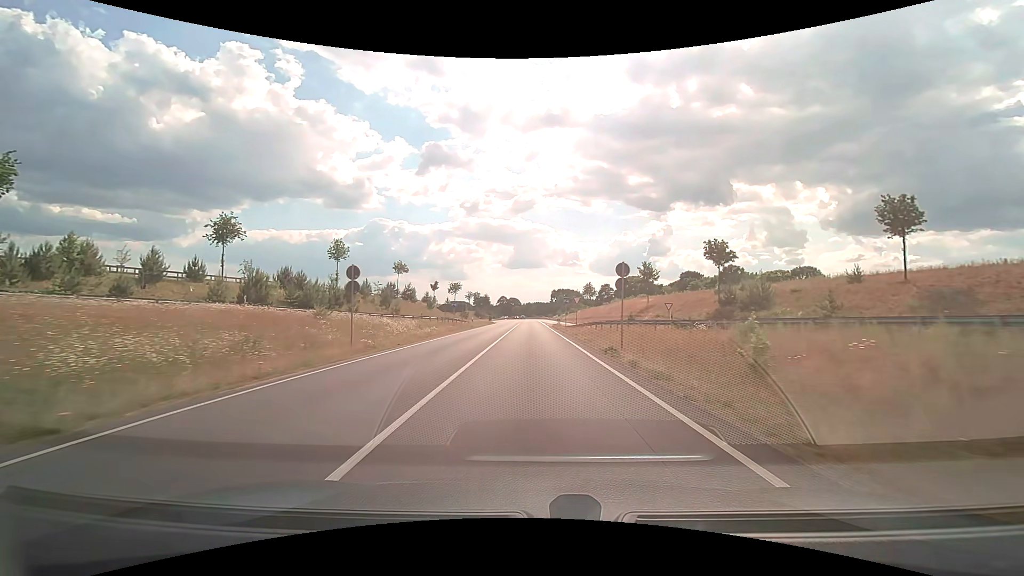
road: trunk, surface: asphalt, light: Day
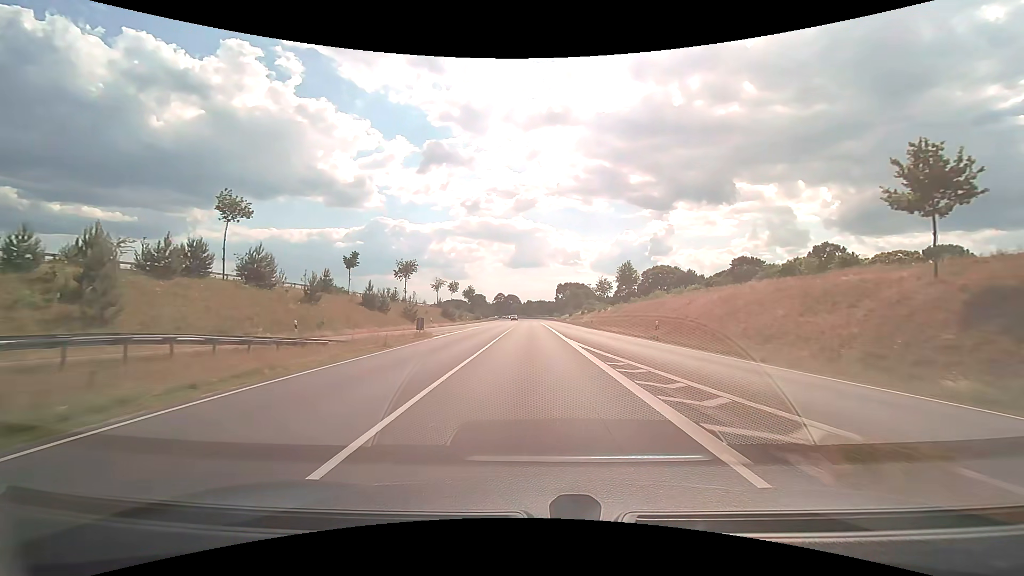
(-0.1, +51.9) m; 0°
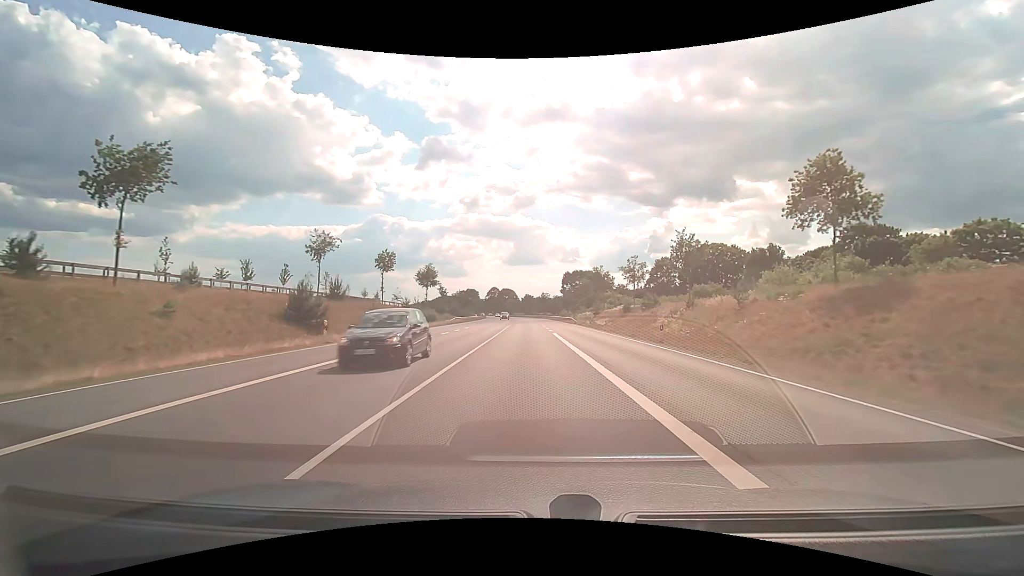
(-0.1, +54.5) m; 0°
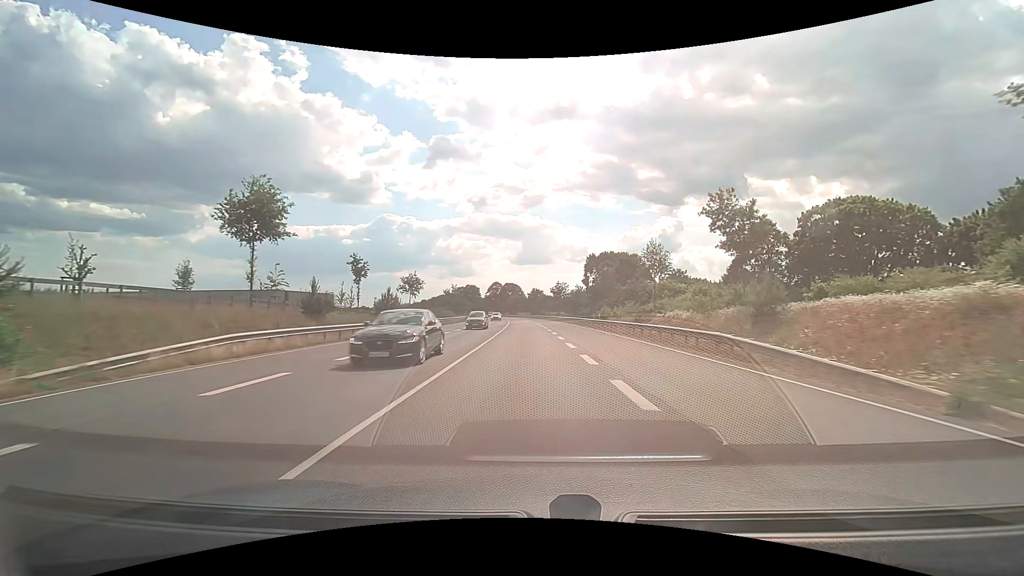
(-0.4, +53.9) m; -1°
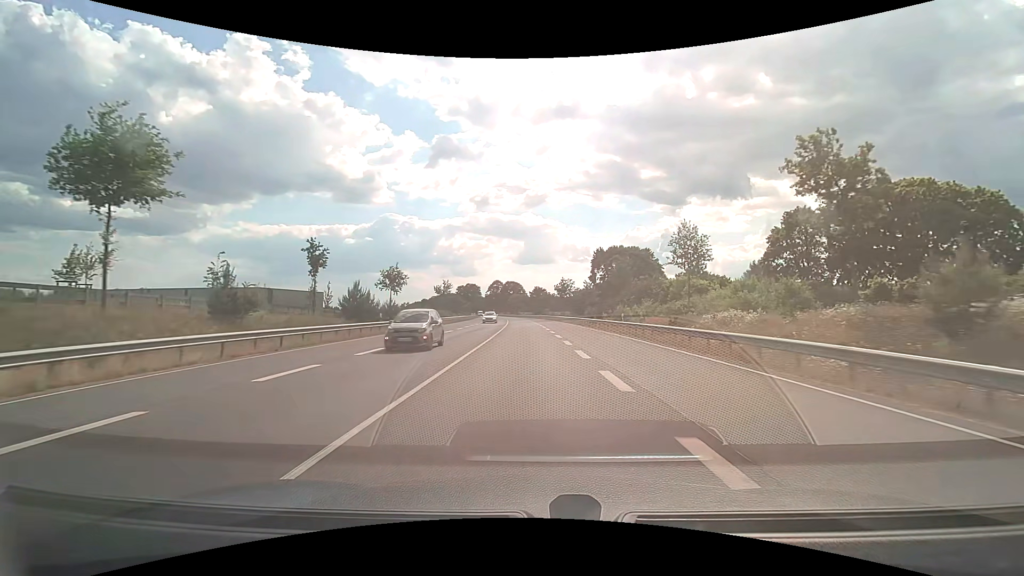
(0.0, +10.5) m; 0°
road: primary
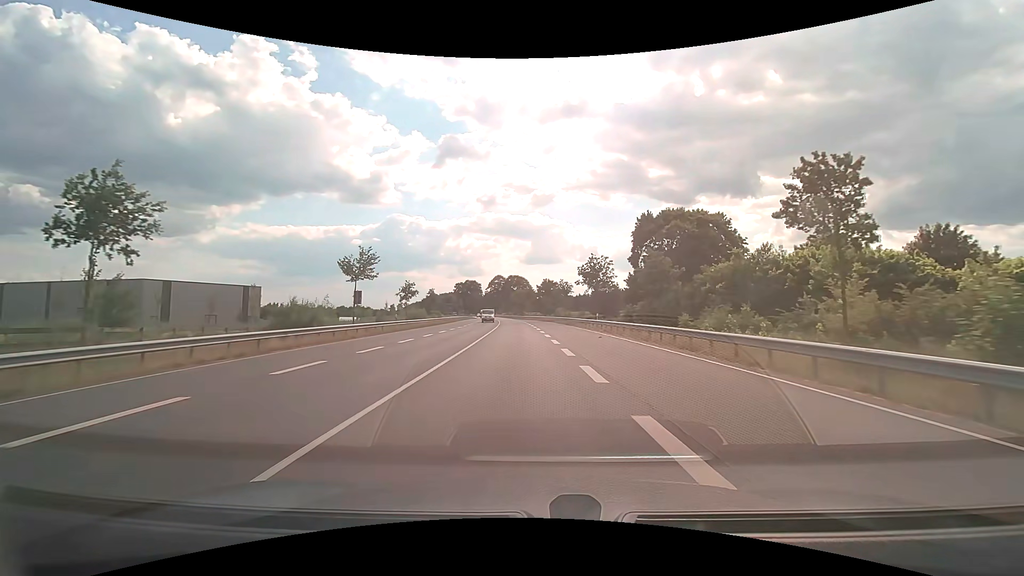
(-0.2, +41.2) m; -1°
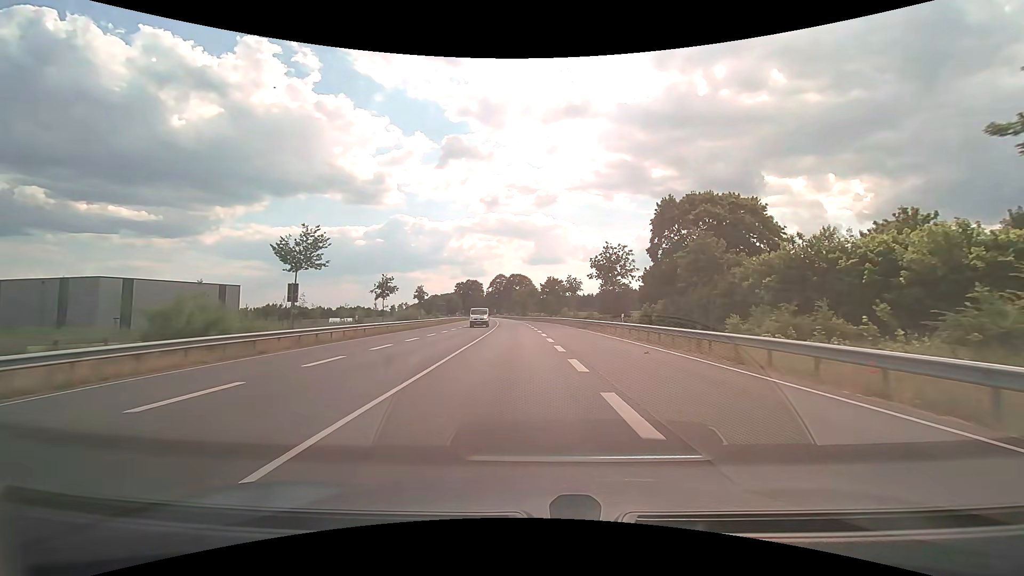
(0.0, +10.2) m; 0°
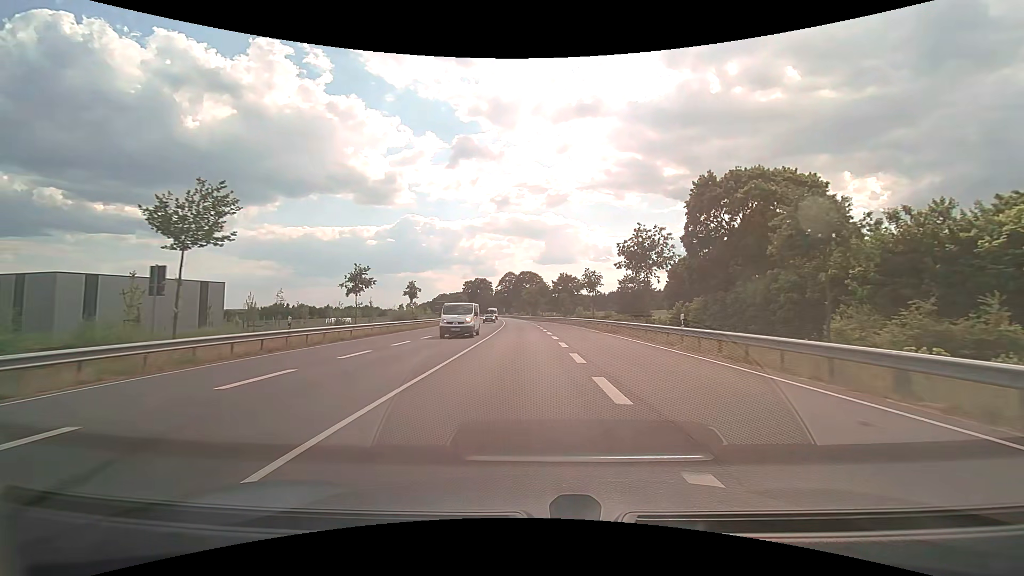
(-0.1, +10.2) m; -1°
(0, +10) (0, +20) (-1, +30) (-1, +40) (-2, +50) (-2, +60) (-3, +70) (-3, +80) (-4, +90) (-5, +100) m
